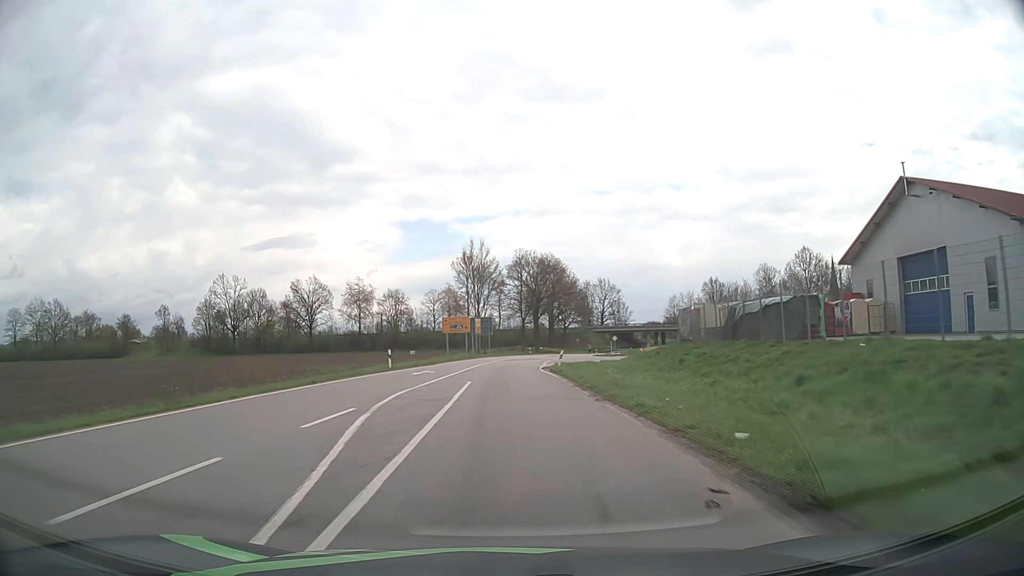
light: Day
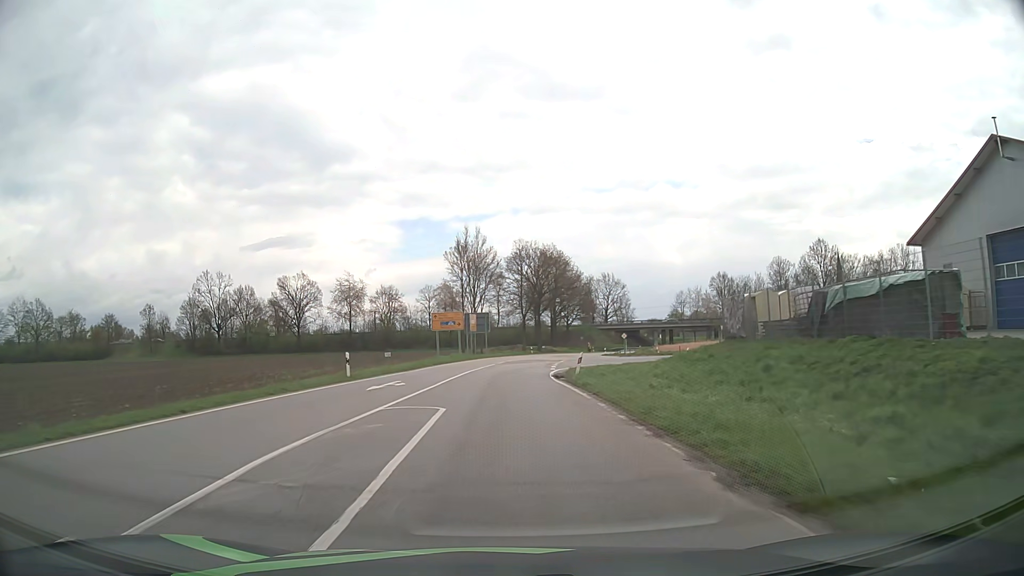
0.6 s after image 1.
(0.0, +9.1) m; 0°
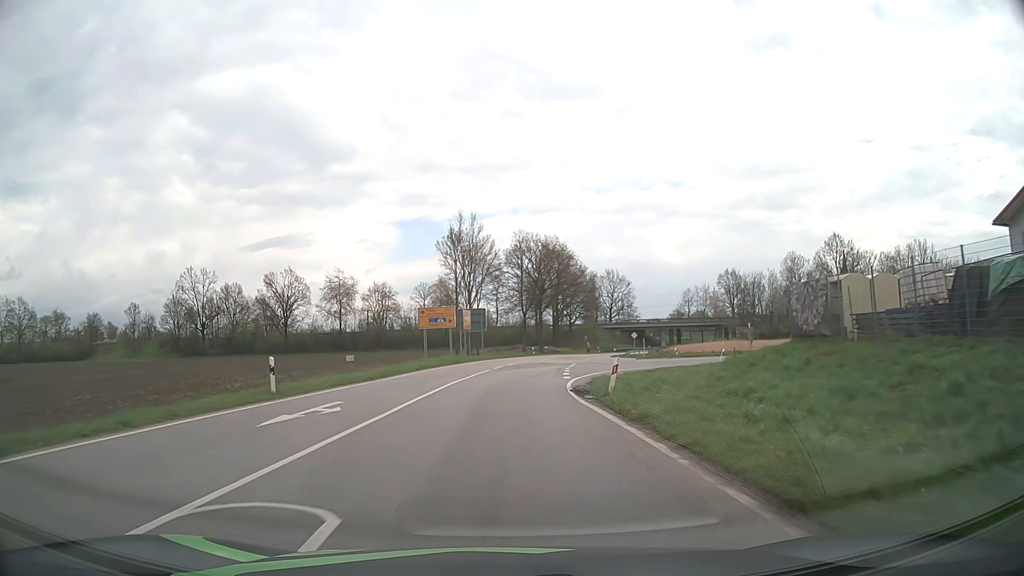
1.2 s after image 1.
(0.0, +8.4) m; 0°
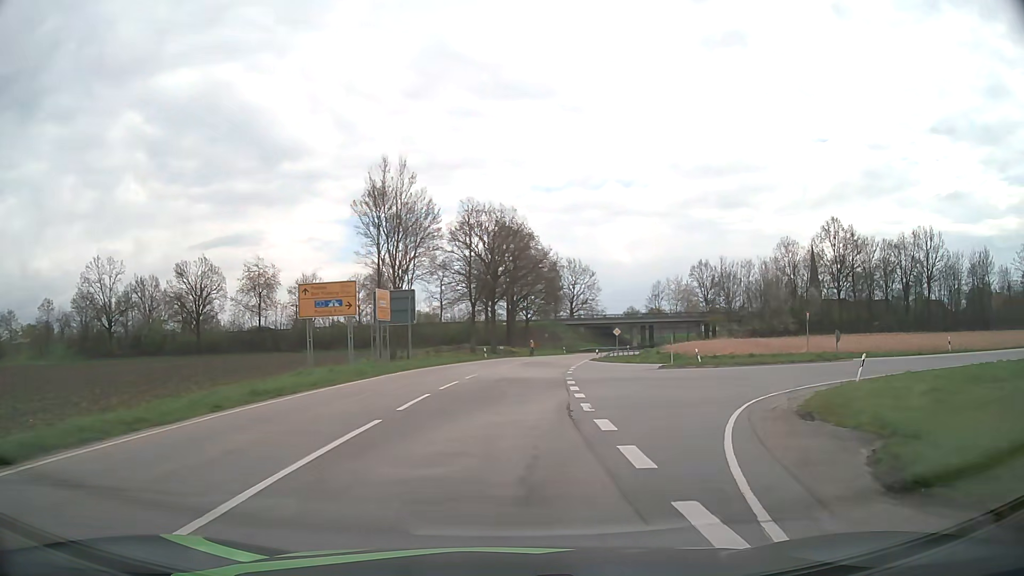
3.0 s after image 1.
(+0.3, +20.9) m; +4°
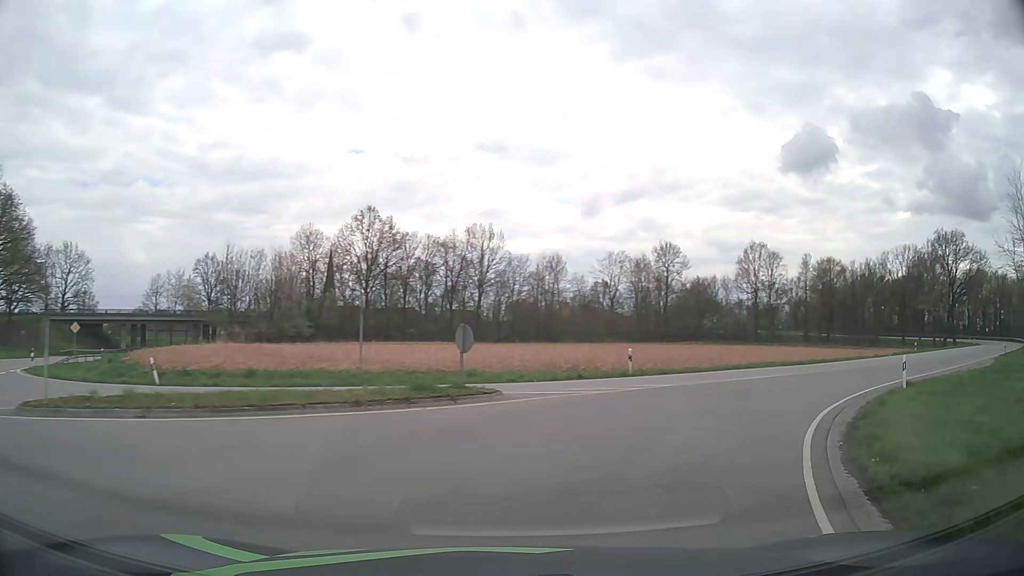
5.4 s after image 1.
(+6.6, +19.5) m; +42°
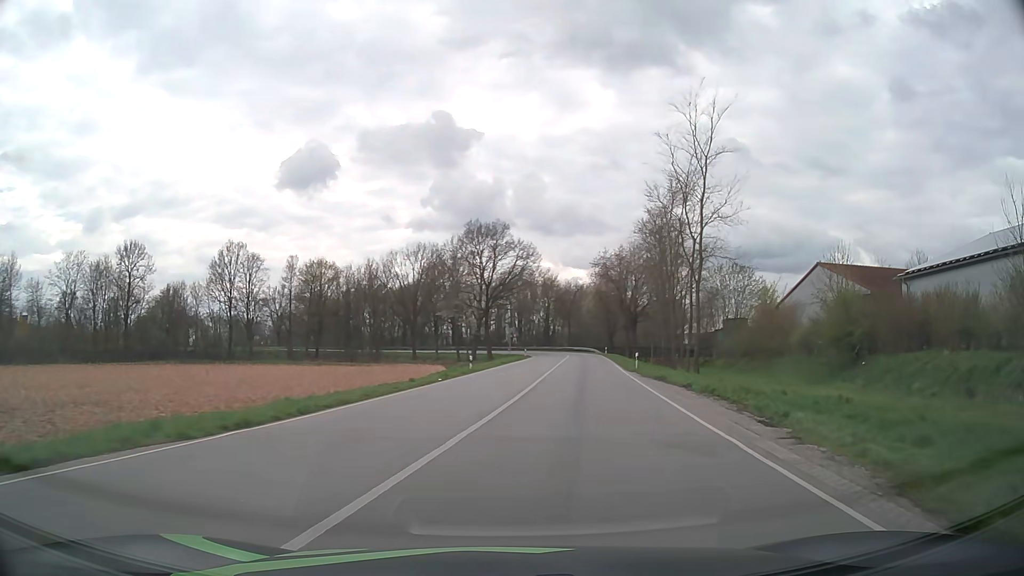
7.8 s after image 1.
(+10.4, +22.4) m; +44°
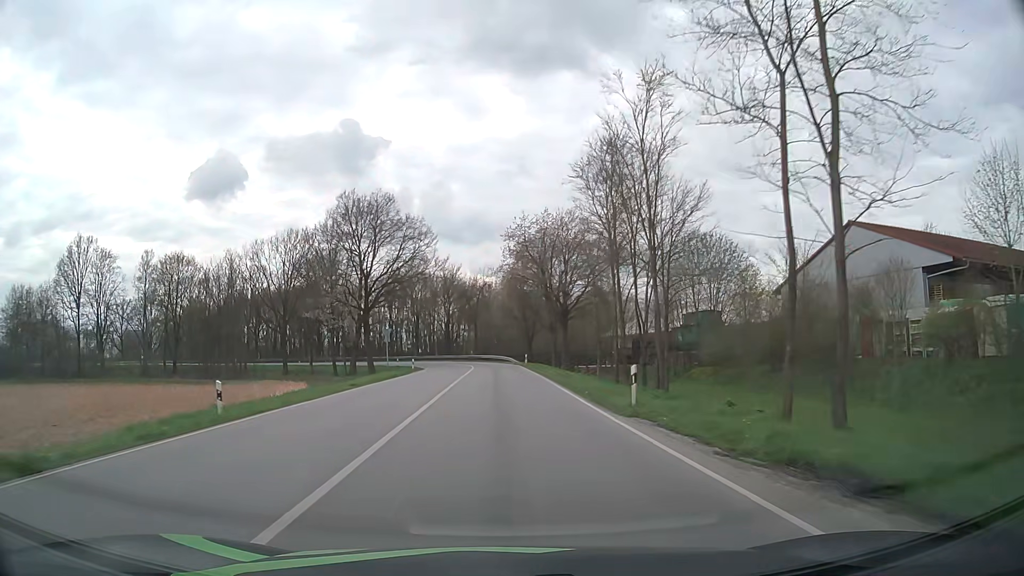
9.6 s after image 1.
(+2.6, +24.8) m; +8°
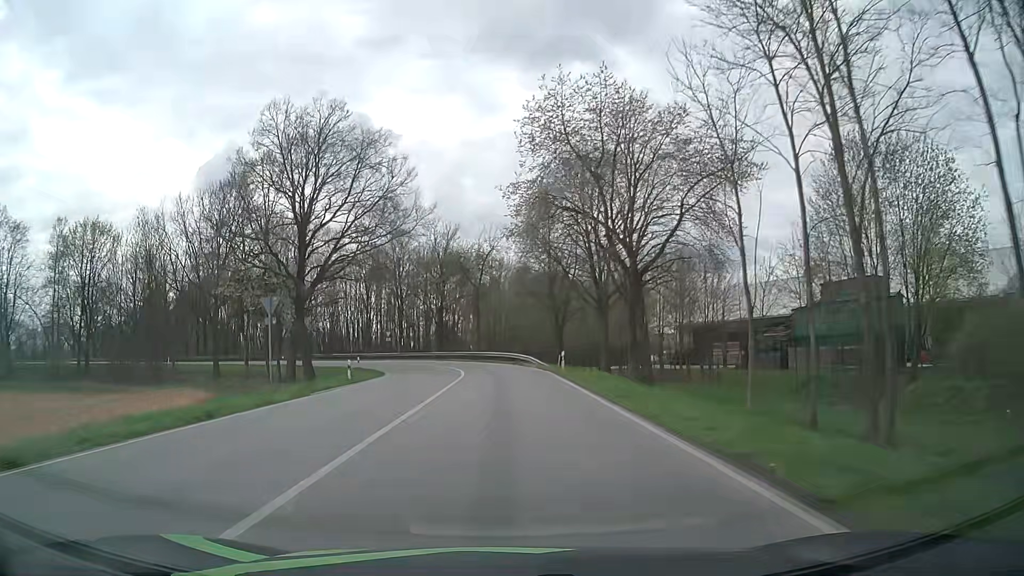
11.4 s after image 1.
(-0.4, +29.0) m; -1°
(0, +10) (0, +20) (0, +30) (-1, +40) (-3, +50) (-7, +59) (-12, +68) (-18, +75) (-27, +81) (-36, +85) m
